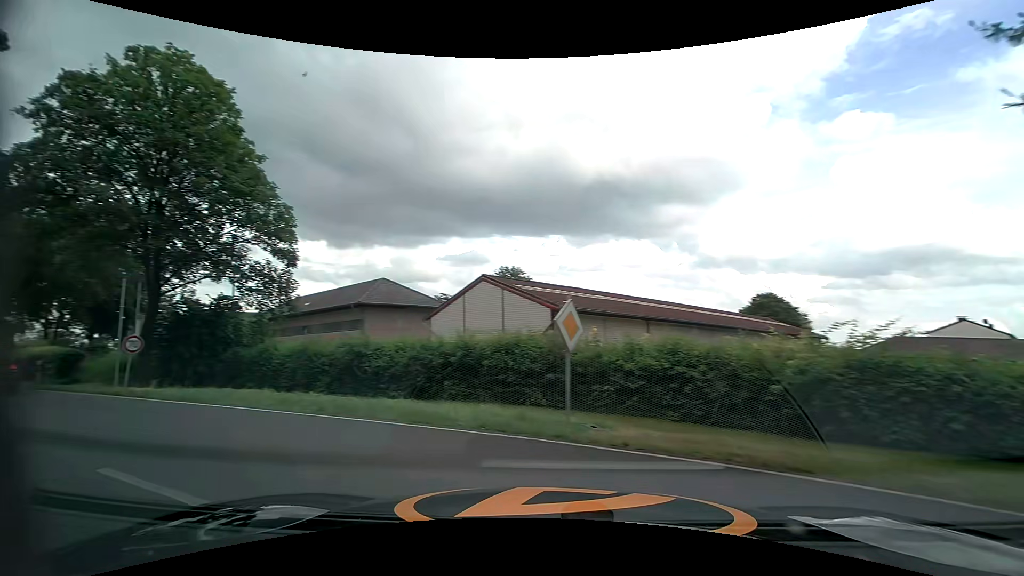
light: Day
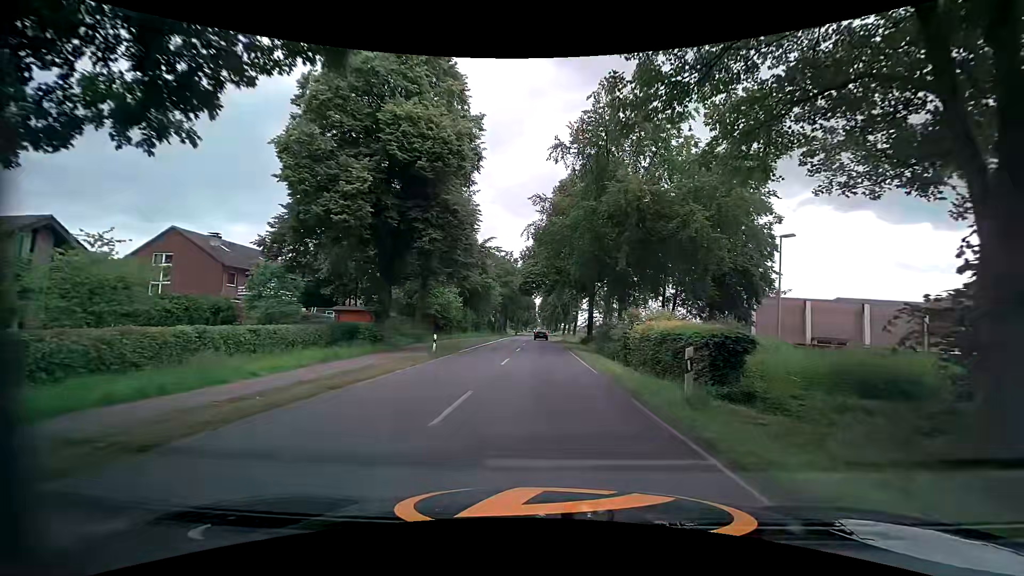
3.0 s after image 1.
(-14.3, +15.4) m; -59°
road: secondary
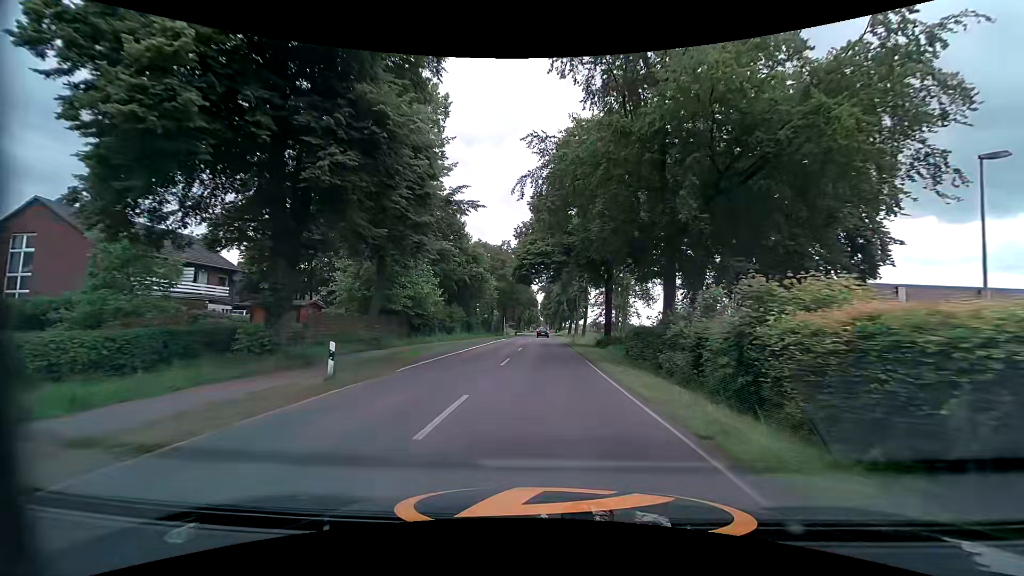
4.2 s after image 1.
(+0.1, +13.1) m; 0°
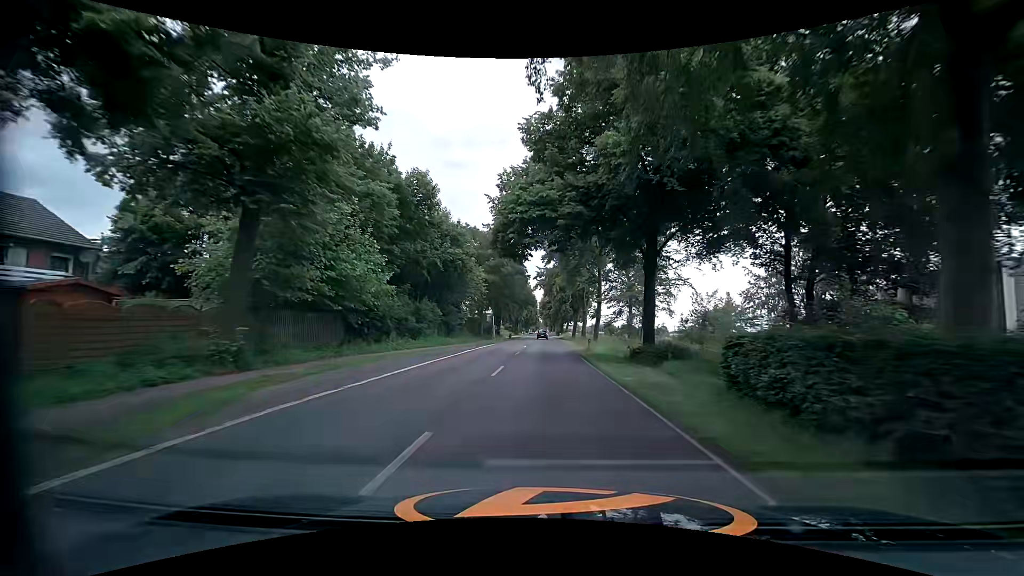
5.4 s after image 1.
(0.0, +15.9) m; 0°
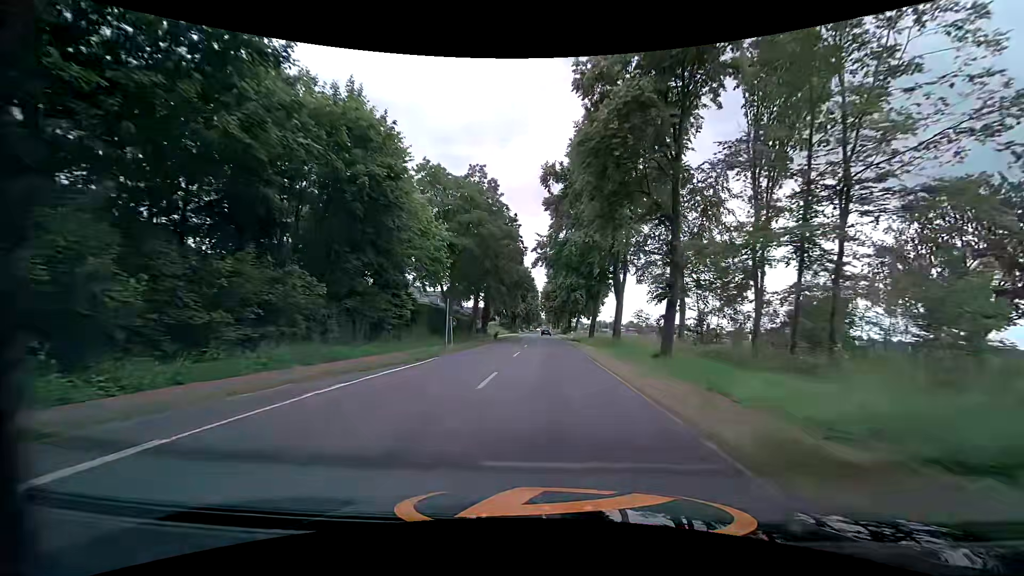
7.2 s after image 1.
(-0.1, +28.4) m; 0°
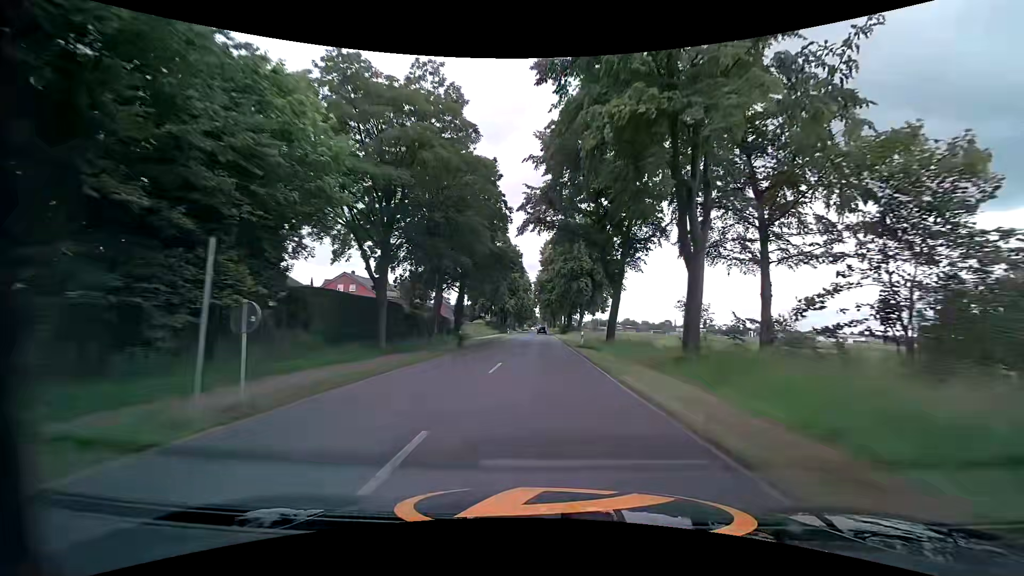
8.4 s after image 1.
(+0.2, +20.2) m; 0°
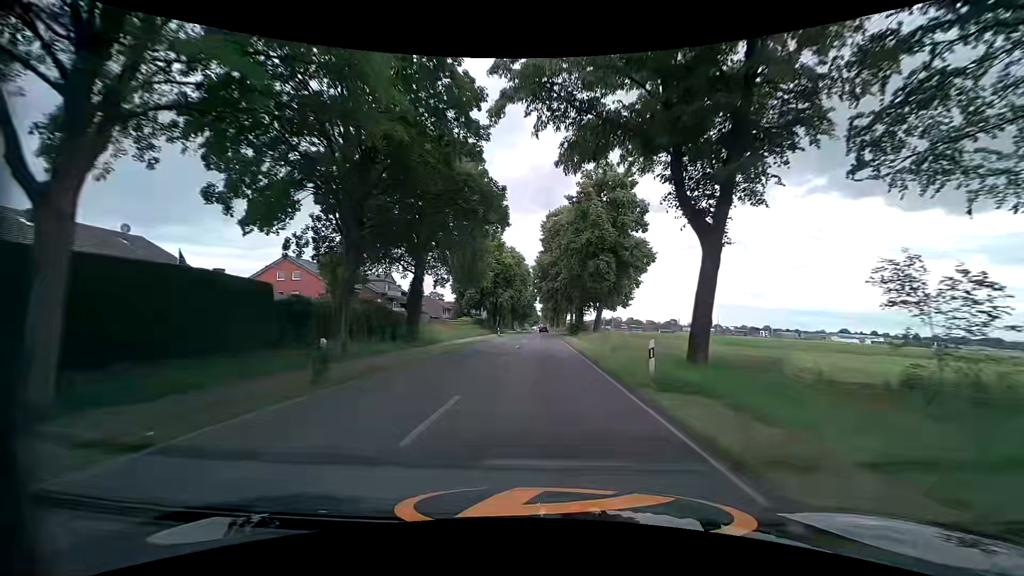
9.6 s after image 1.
(+0.1, +20.9) m; 0°
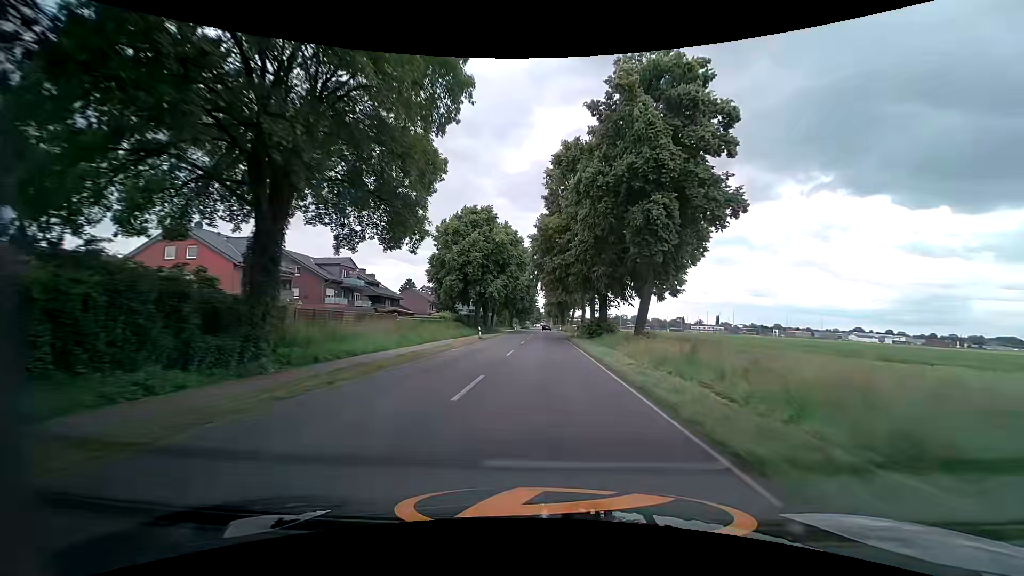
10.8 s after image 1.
(0.0, +21.0) m; 0°
(0, +10) (0, +20) (0, +30) (0, +40) (0, +50) (0, +60) (0, +70) (0, +80) (0, +90) (+1, +100) m
